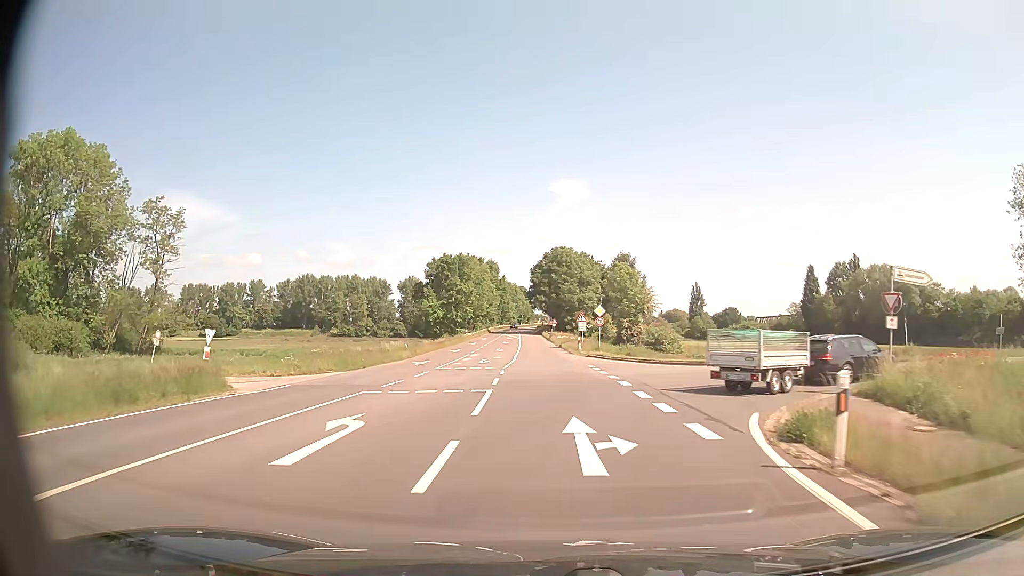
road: secondary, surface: asphalt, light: Day
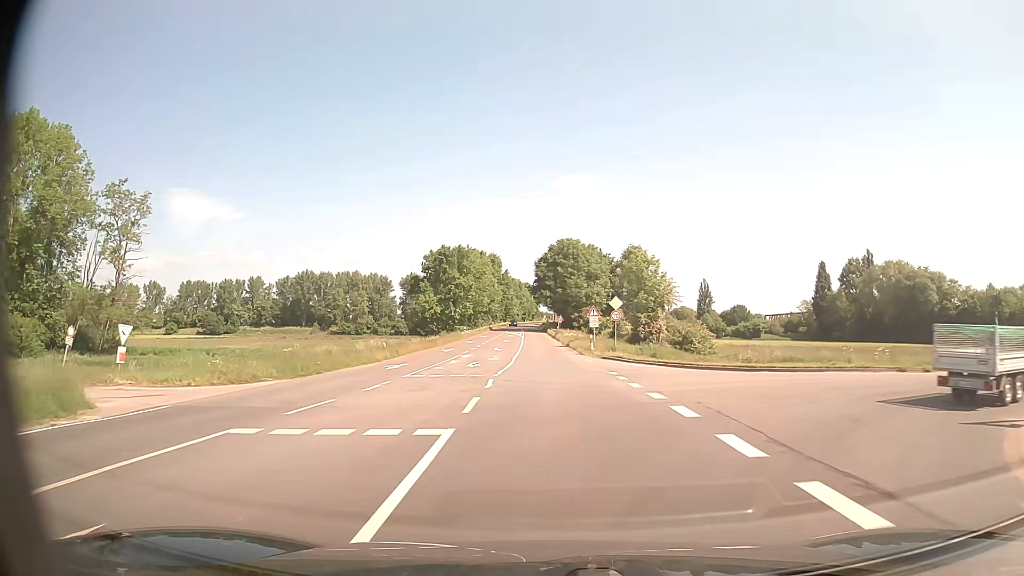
(0.0, +8.1) m; 0°
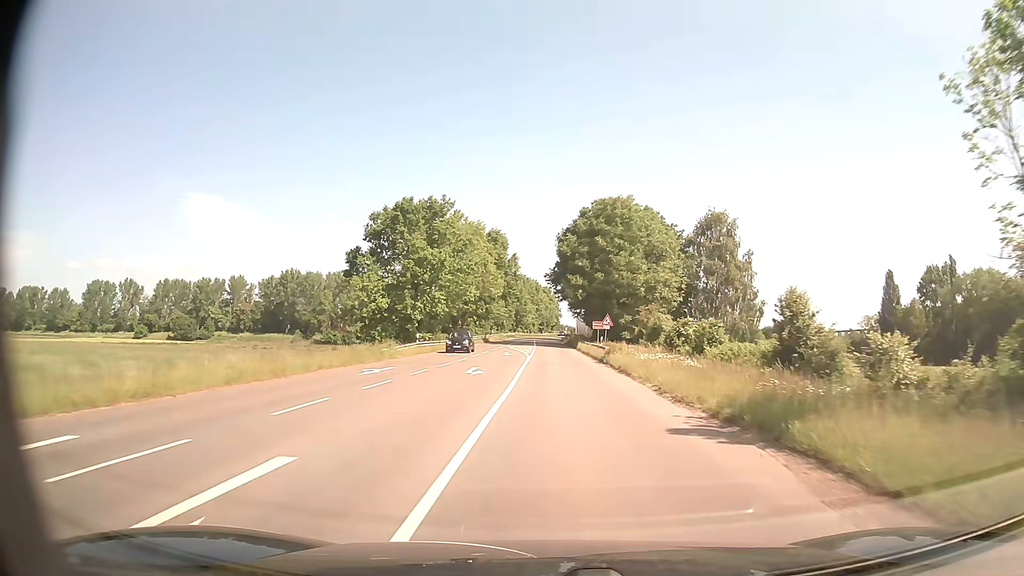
(-1.0, +47.1) m; -1°
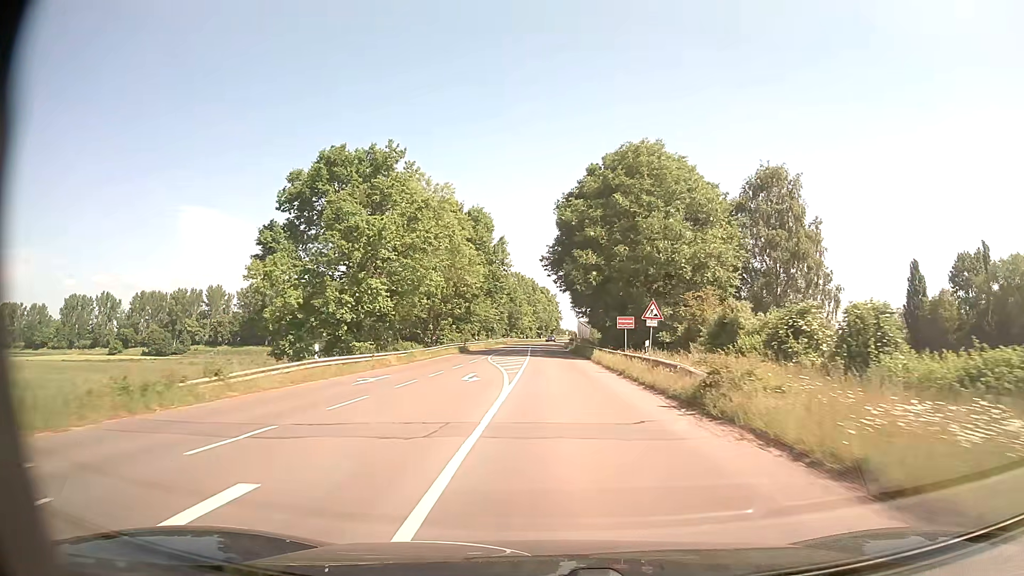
(-0.1, +21.3) m; 0°
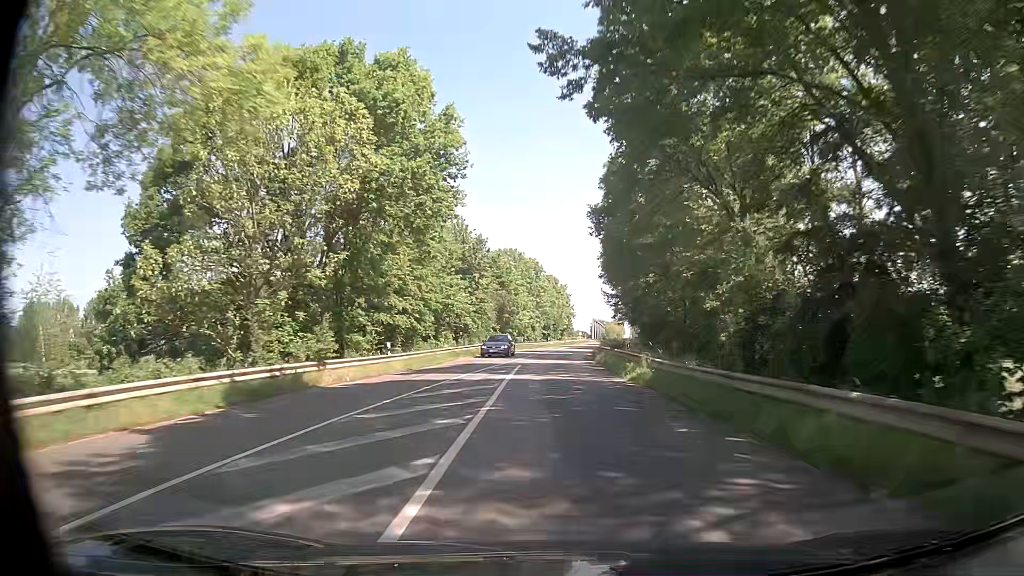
(-0.2, +44.0) m; -1°
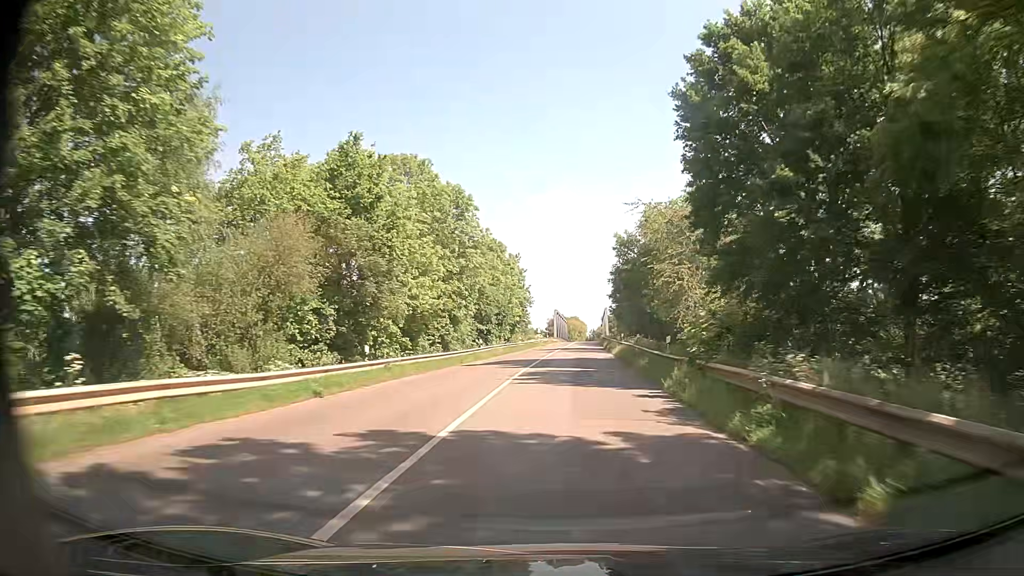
(+1.2, +56.0) m; +4°
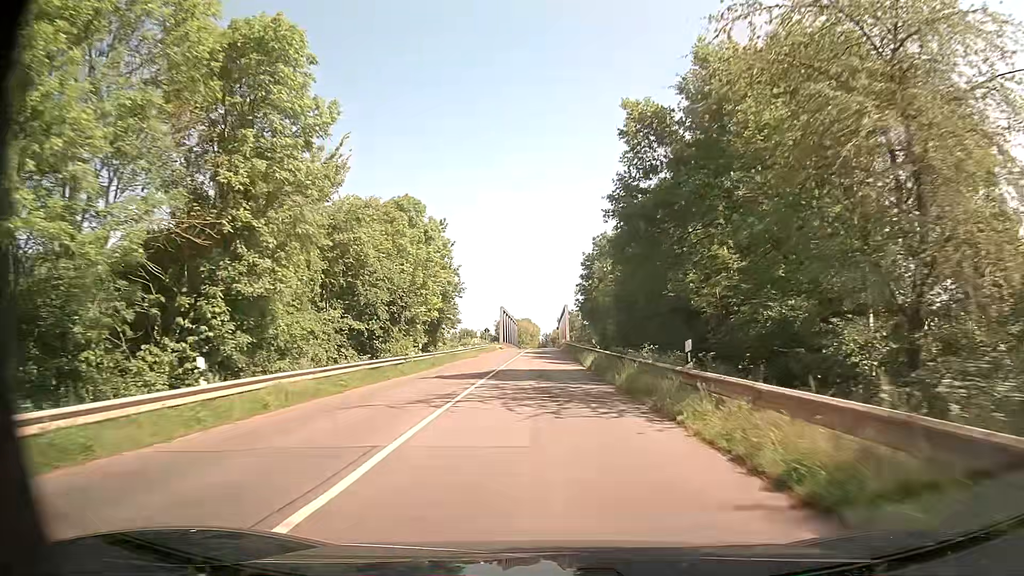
(+1.2, +33.6) m; +4°
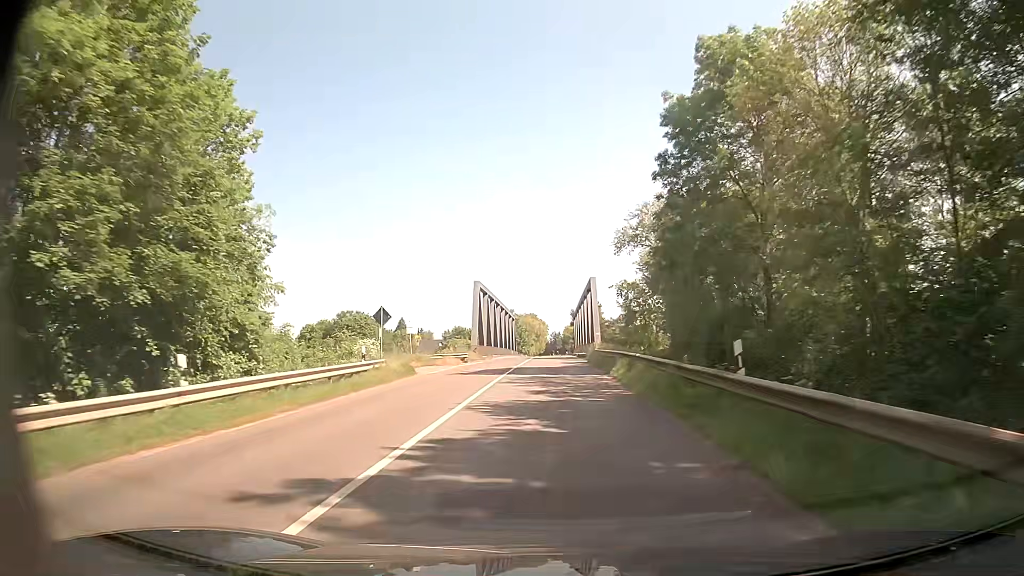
(-0.1, +54.6) m; 0°
(0, +10) (0, +20) (0, +30) (0, +40) (0, +50) (0, +60) (0, +70) (0, +80) (0, +90) (0, +100) m
